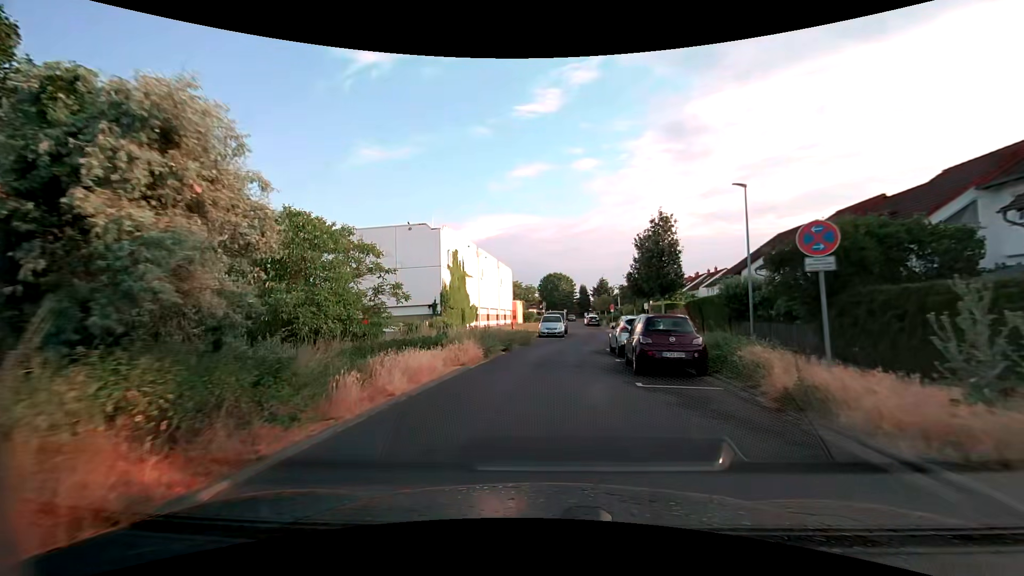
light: Day
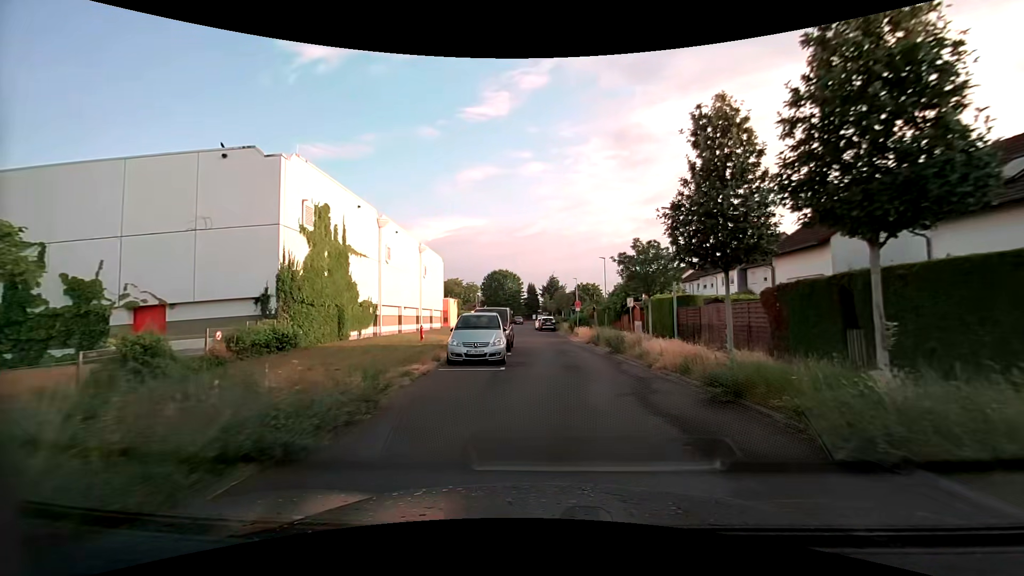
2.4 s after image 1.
(+0.6, +19.5) m; +6°
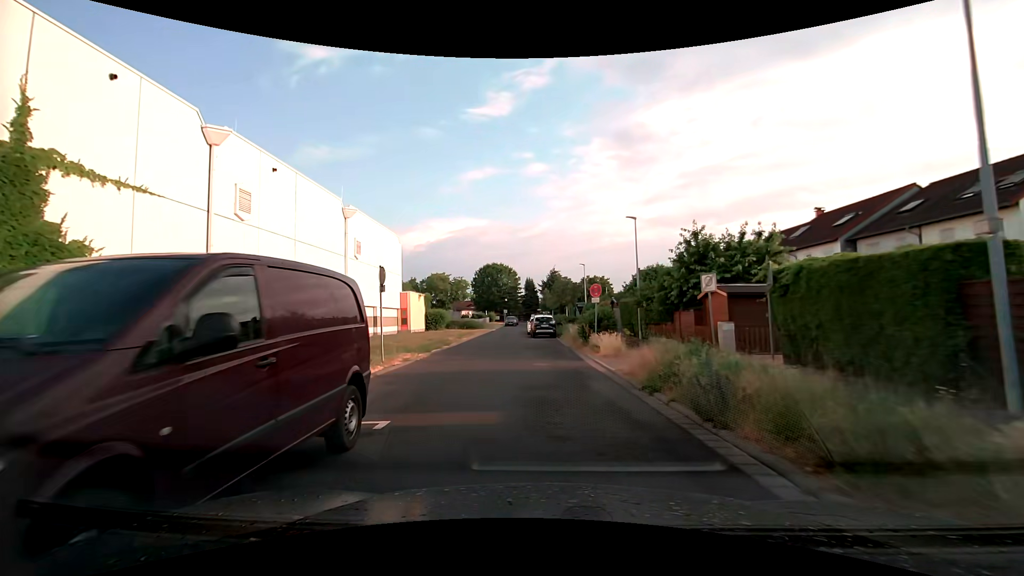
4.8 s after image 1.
(+0.7, +19.2) m; -1°
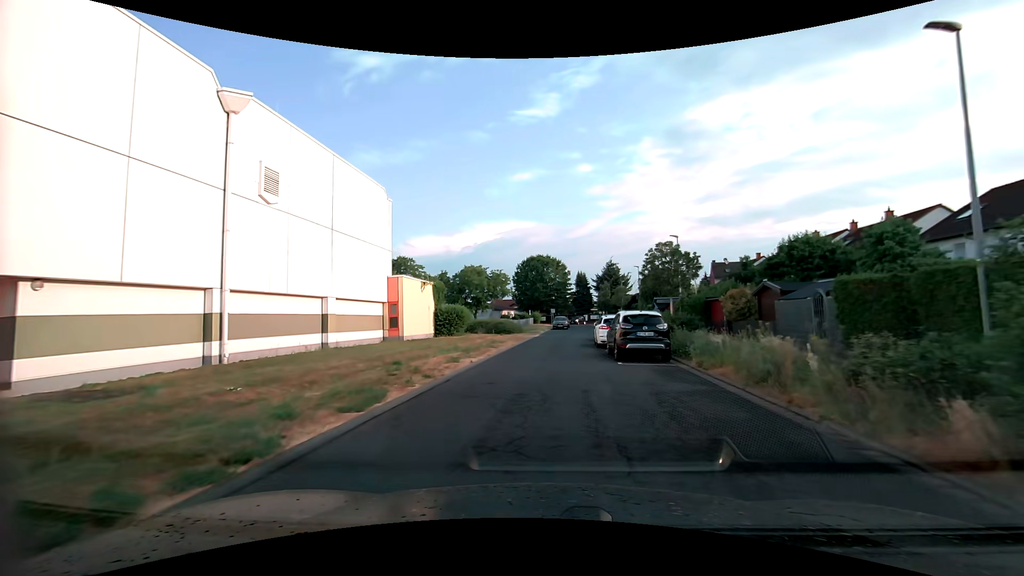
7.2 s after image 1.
(-1.2, +19.0) m; -5°
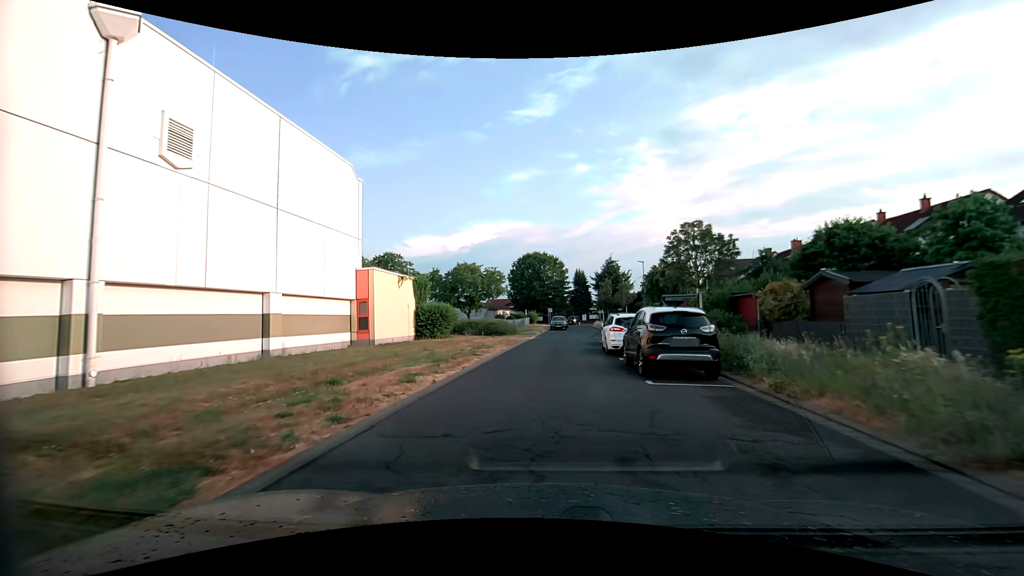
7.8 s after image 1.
(0.0, +4.7) m; 0°
